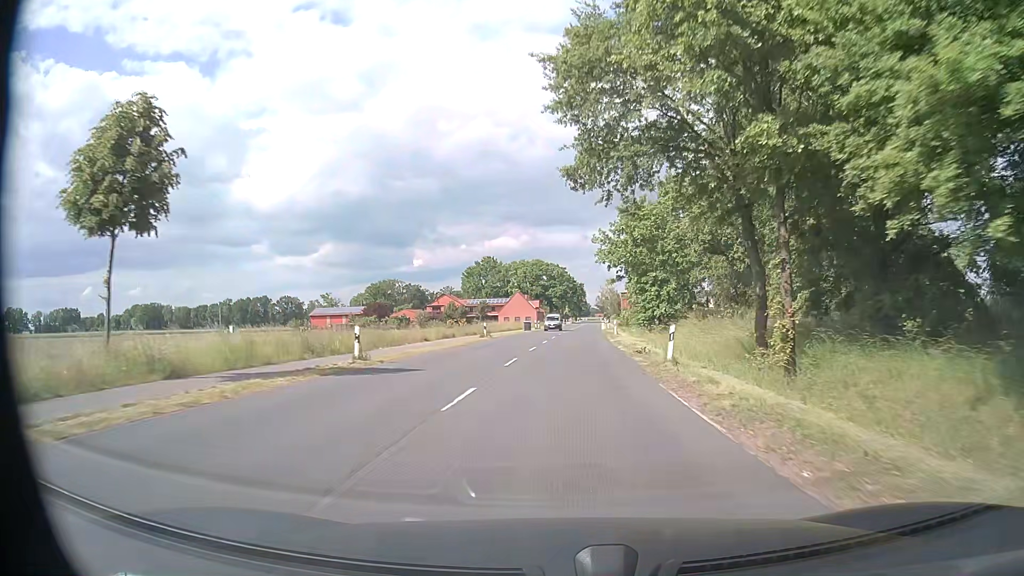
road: secondary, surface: asphalt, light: Day
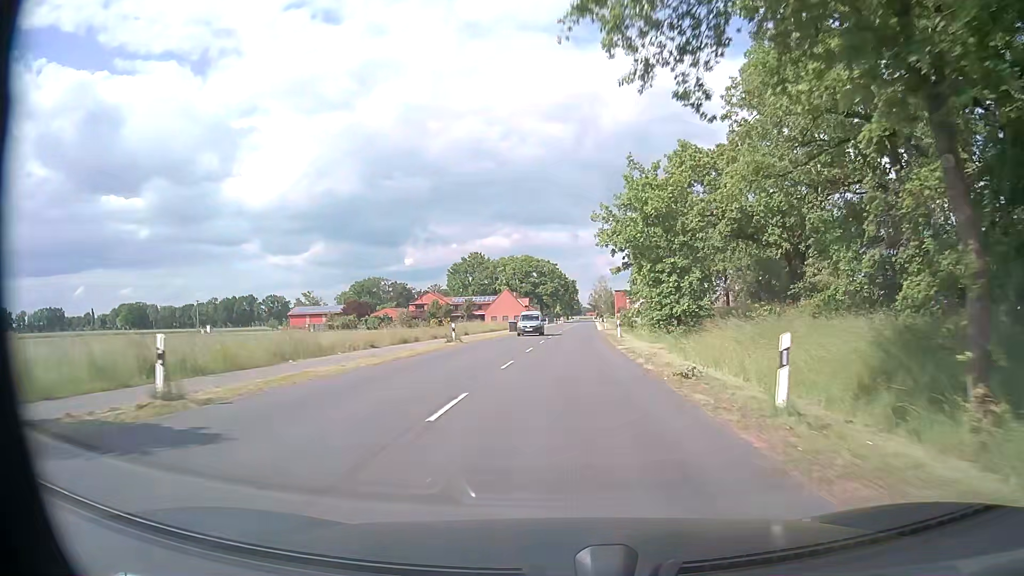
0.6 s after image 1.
(+0.1, +10.1) m; 0°
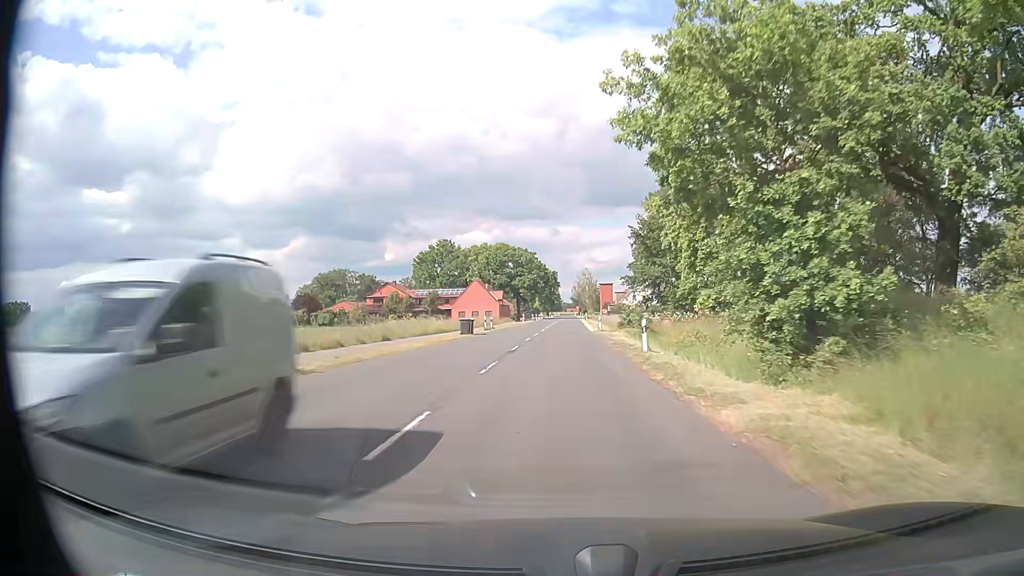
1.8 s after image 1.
(+0.4, +20.6) m; +2°
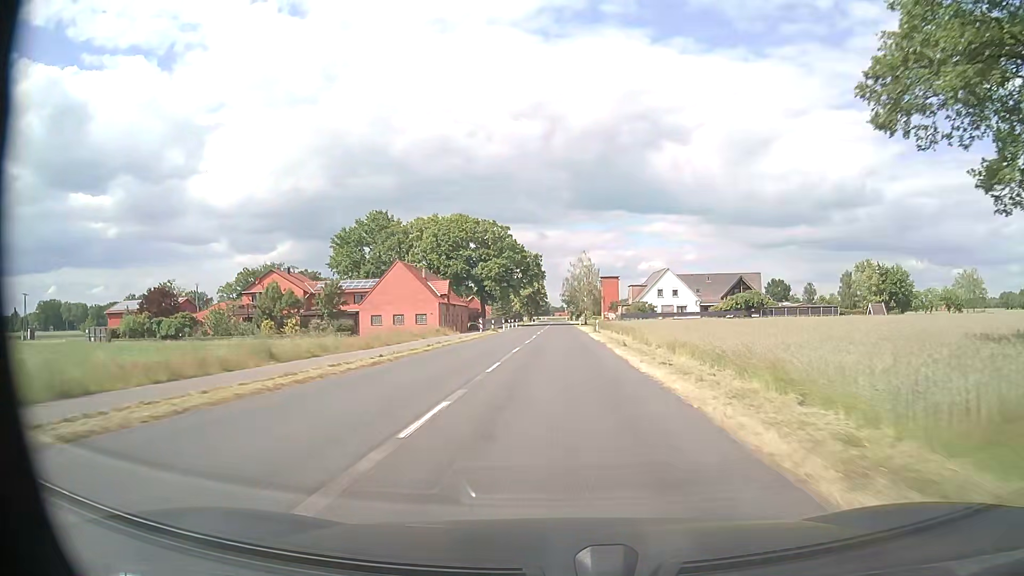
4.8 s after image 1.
(+0.7, +52.9) m; +1°
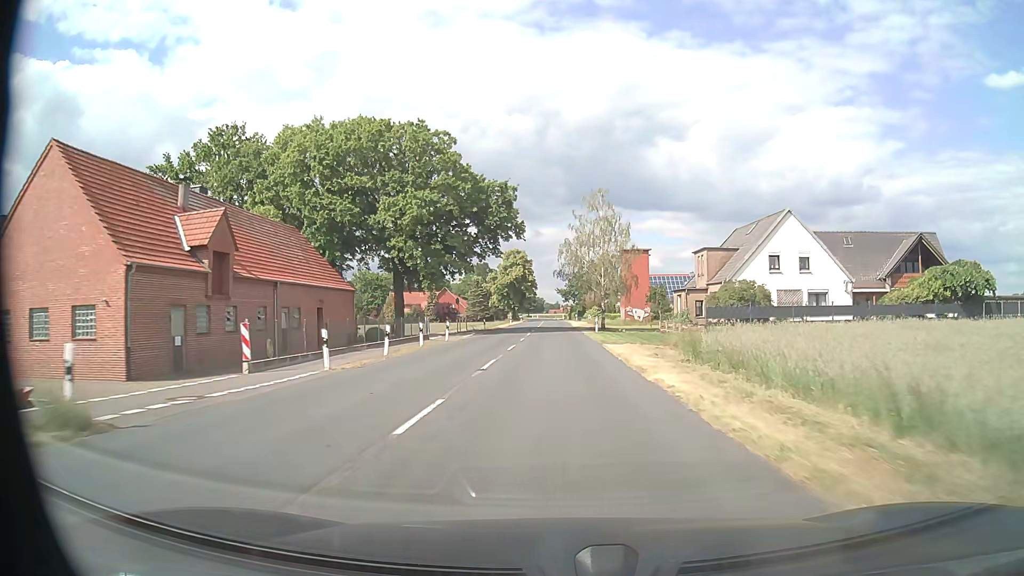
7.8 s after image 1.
(+0.3, +53.9) m; 0°
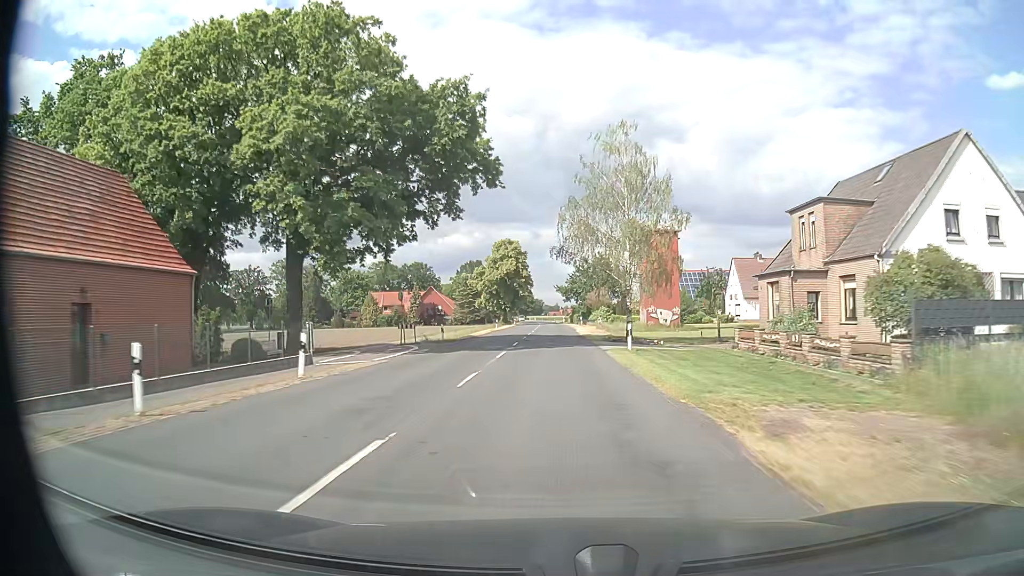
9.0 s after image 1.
(0.0, +21.7) m; 0°
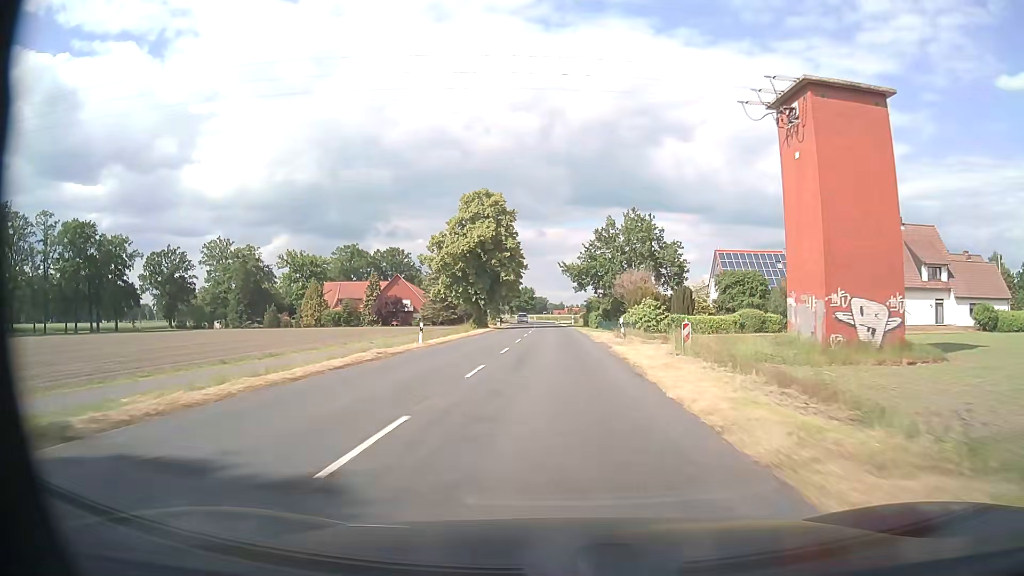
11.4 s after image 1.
(-0.2, +43.6) m; -1°
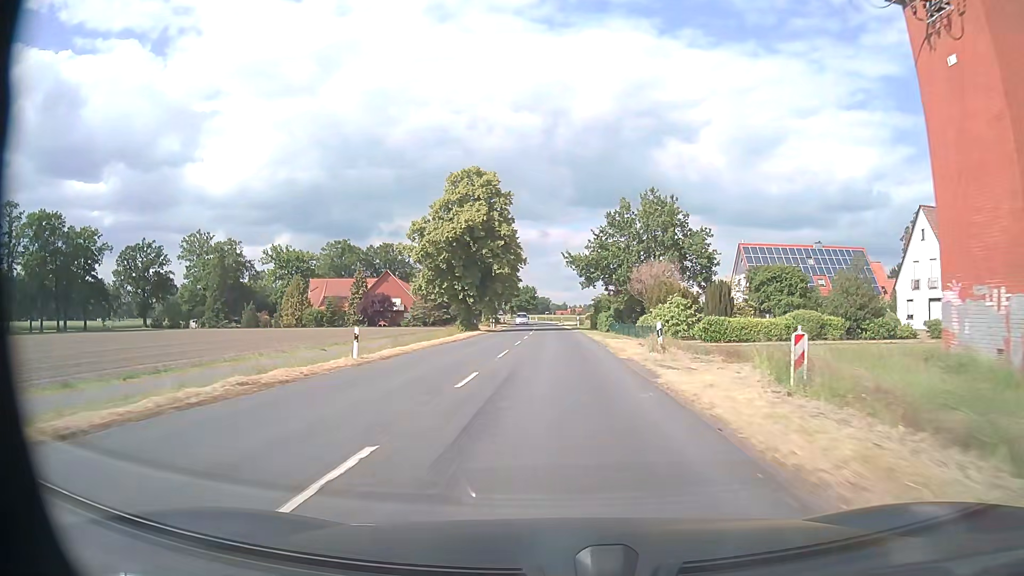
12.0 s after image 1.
(0.0, +10.9) m; 0°
(0, +10) (0, +20) (0, +30) (0, +40) (0, +50) (0, +60) (0, +70) (-1, +80) (-1, +90) (-1, +100) m
